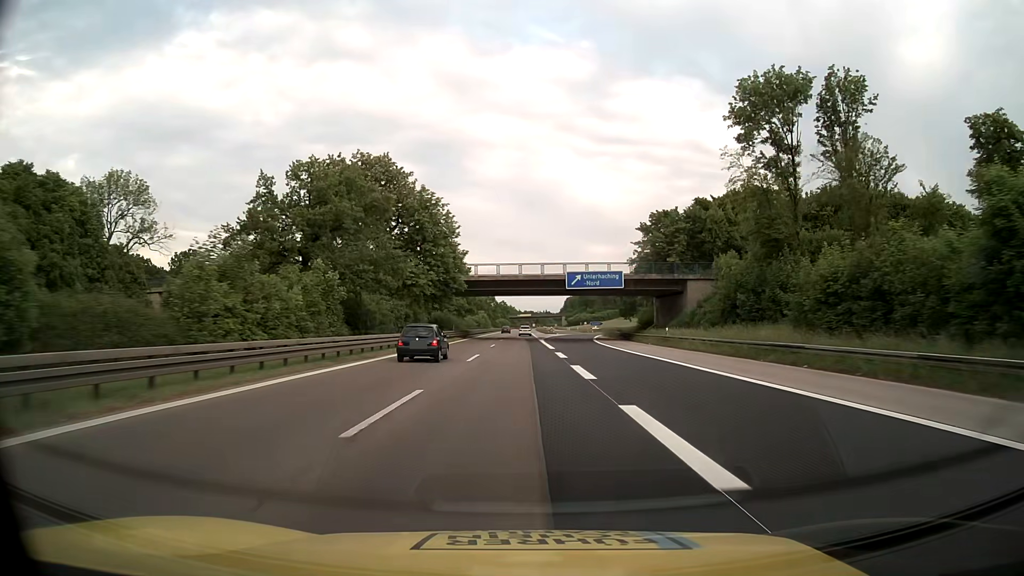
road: motorway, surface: asphalt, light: Day
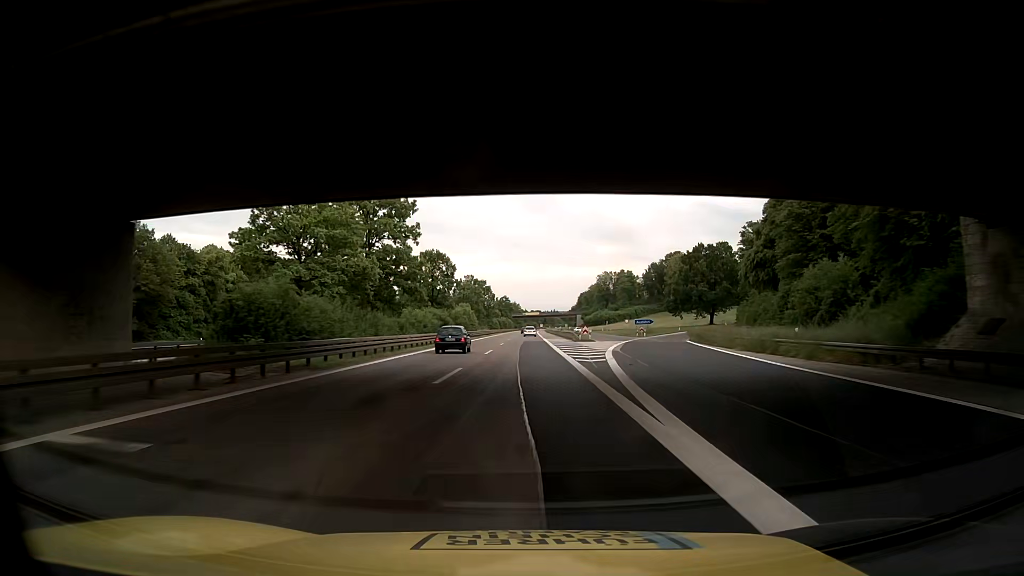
(0.0, +64.5) m; 0°
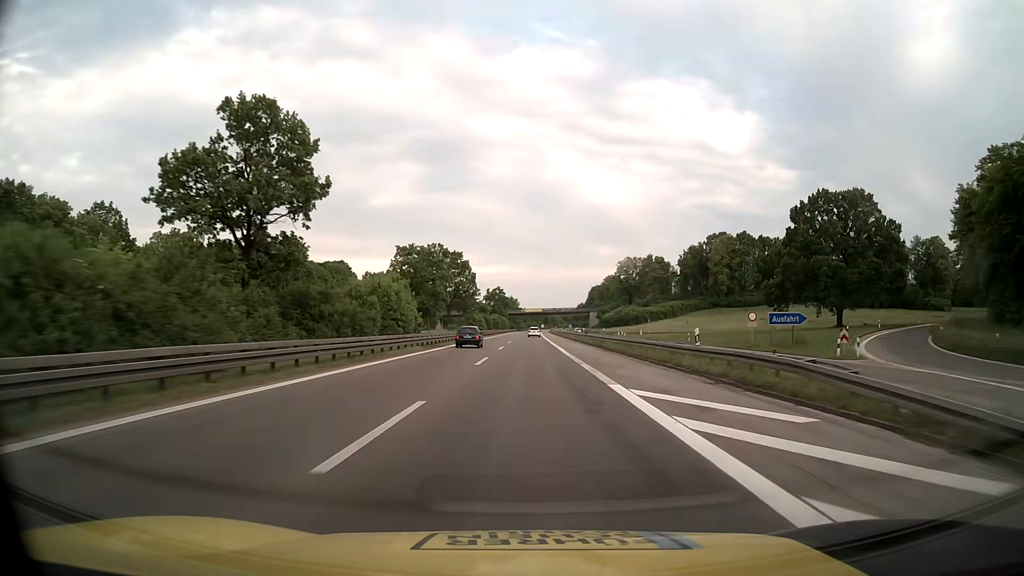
(+0.1, +64.5) m; 0°
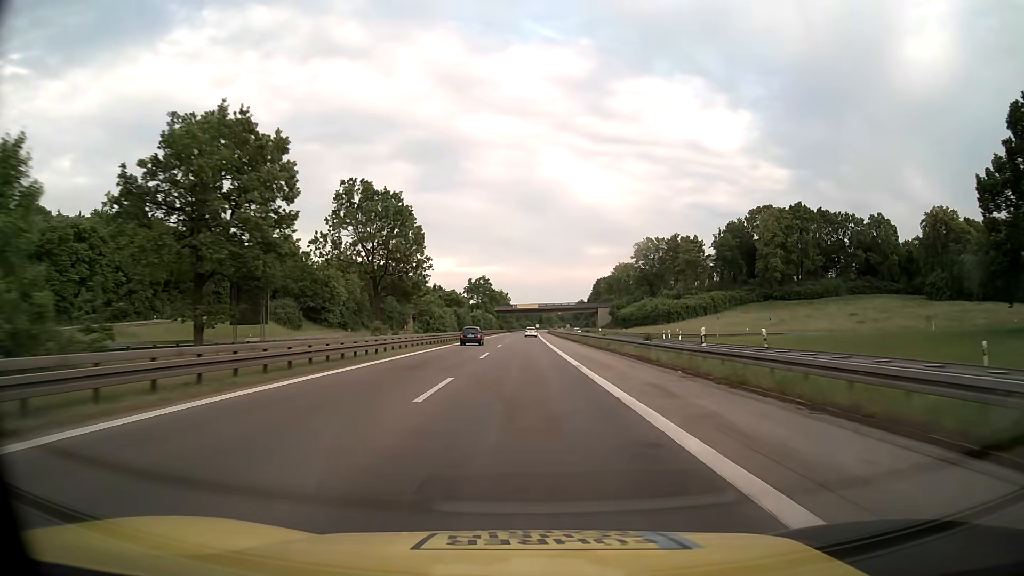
(+0.3, +48.4) m; +1°
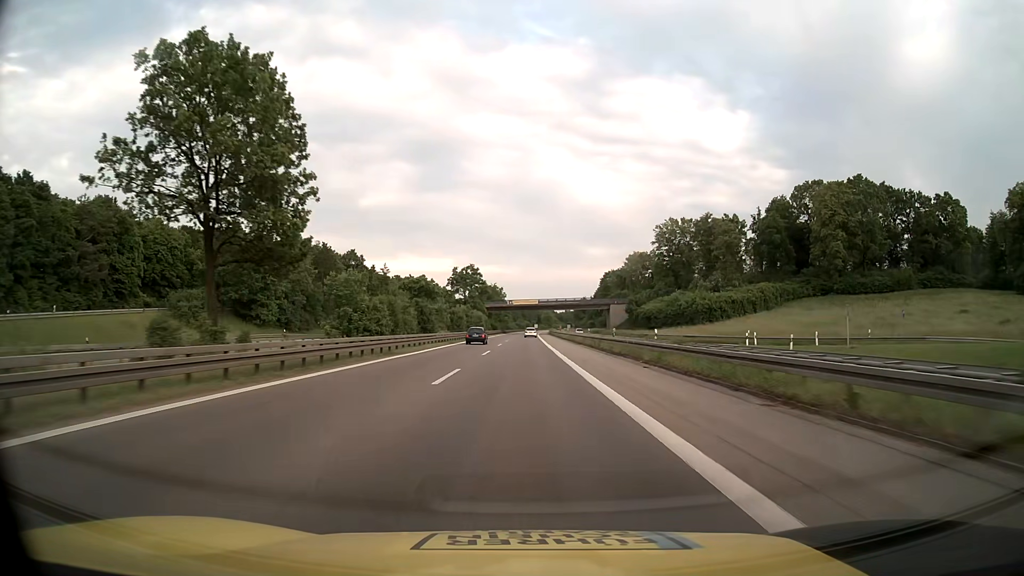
(0.0, +32.4) m; 0°
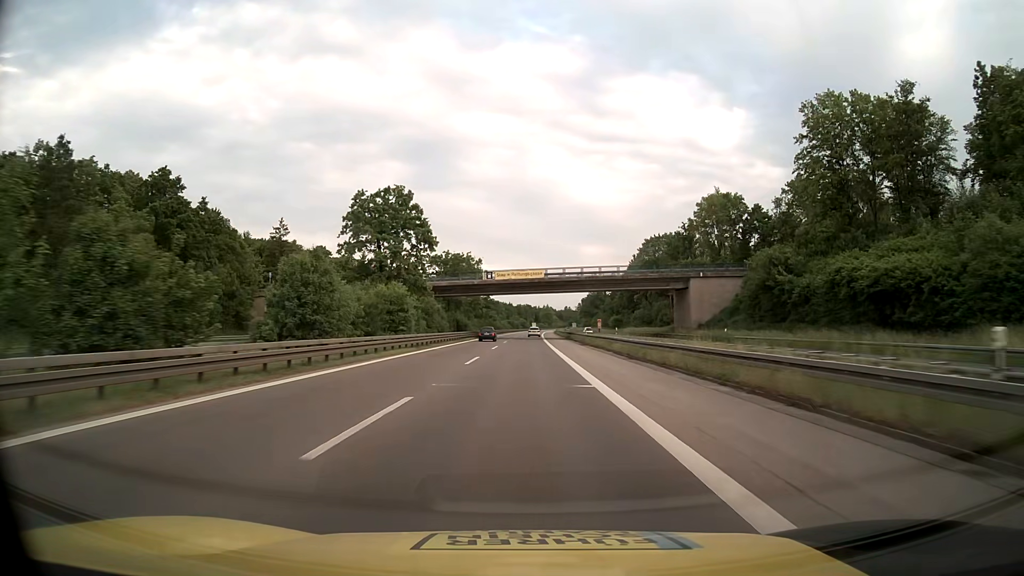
(+0.2, +81.8) m; 0°
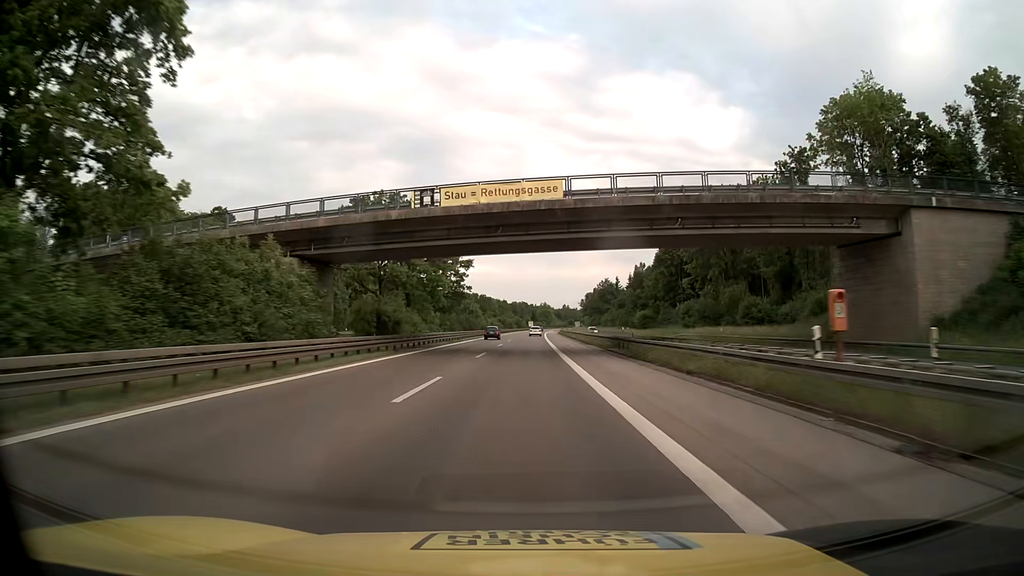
(+0.1, +49.3) m; 0°
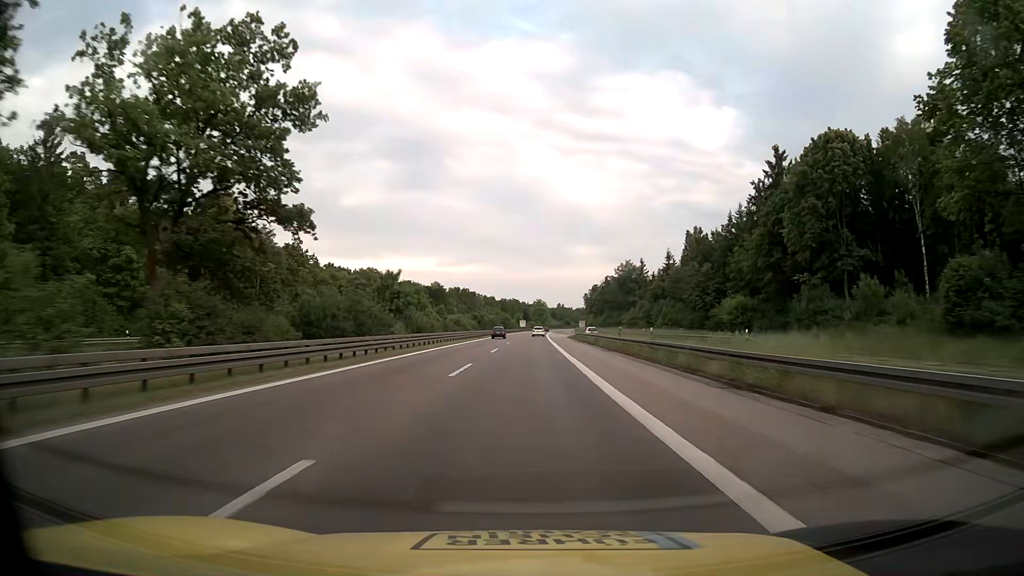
(+0.4, +65.7) m; +1°
(0, +10) (0, +20) (0, +30) (0, +40) (0, +50) (0, +60) (0, +70) (+1, +80) (+1, +90) (+1, +100) m
